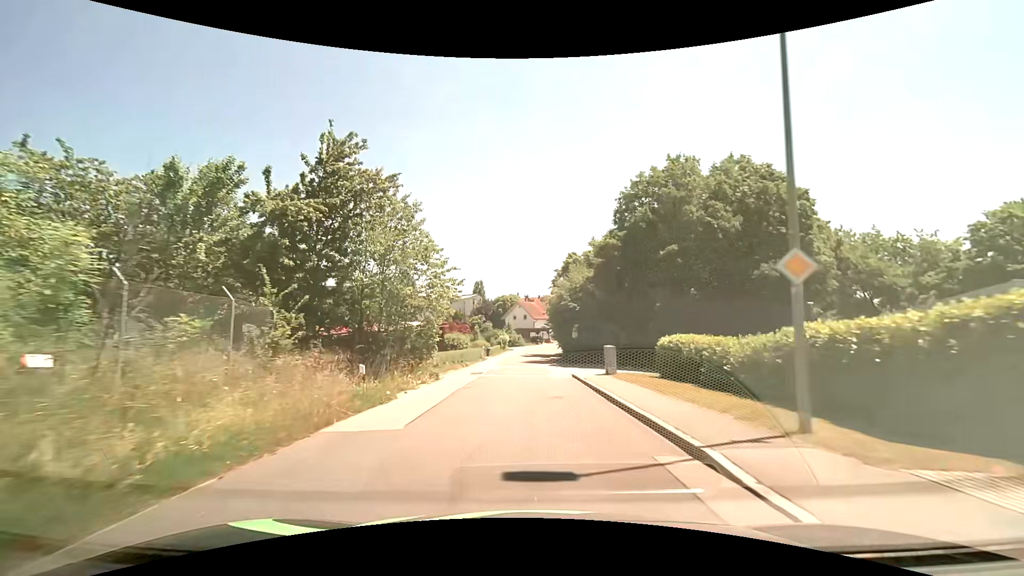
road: residential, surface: asphalt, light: Day
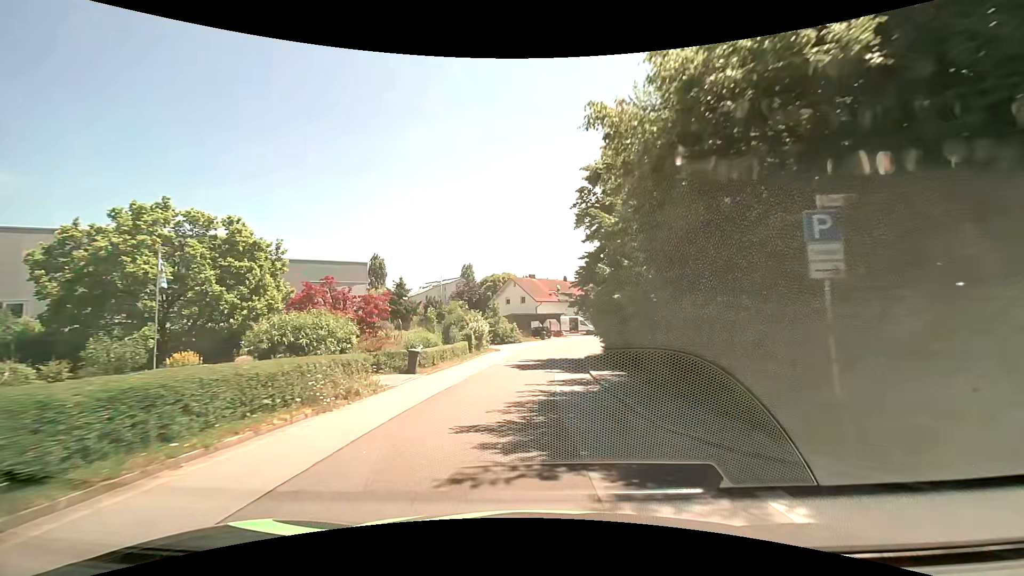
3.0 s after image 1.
(+0.3, +35.2) m; +1°
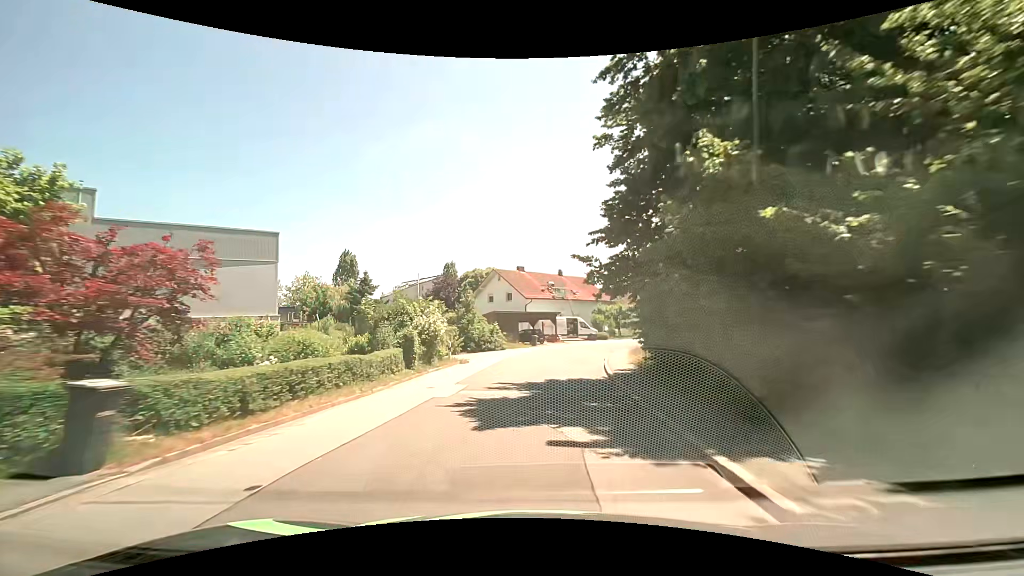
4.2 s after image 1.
(0.0, +13.8) m; +1°
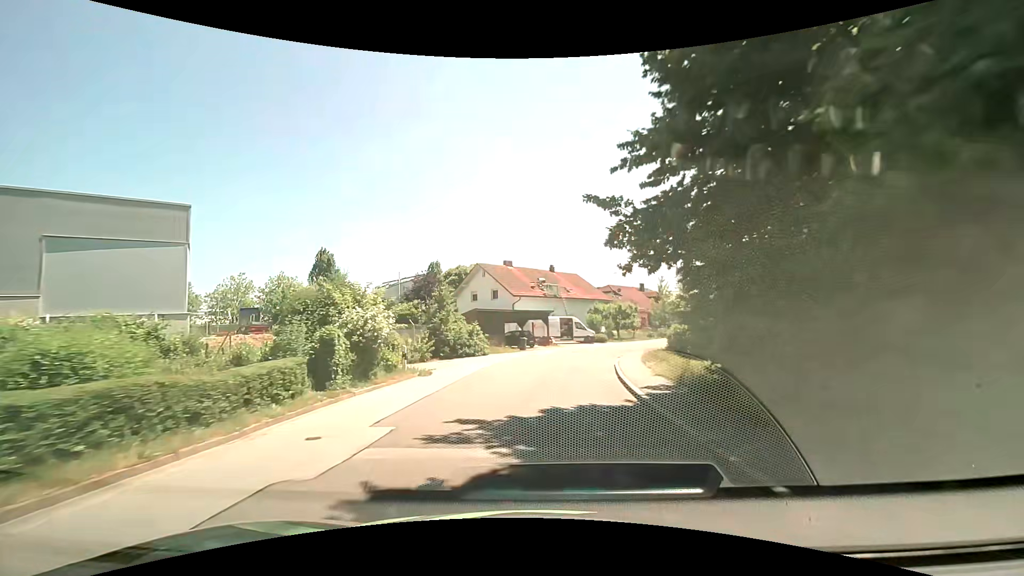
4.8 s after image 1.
(+0.1, +6.7) m; +1°
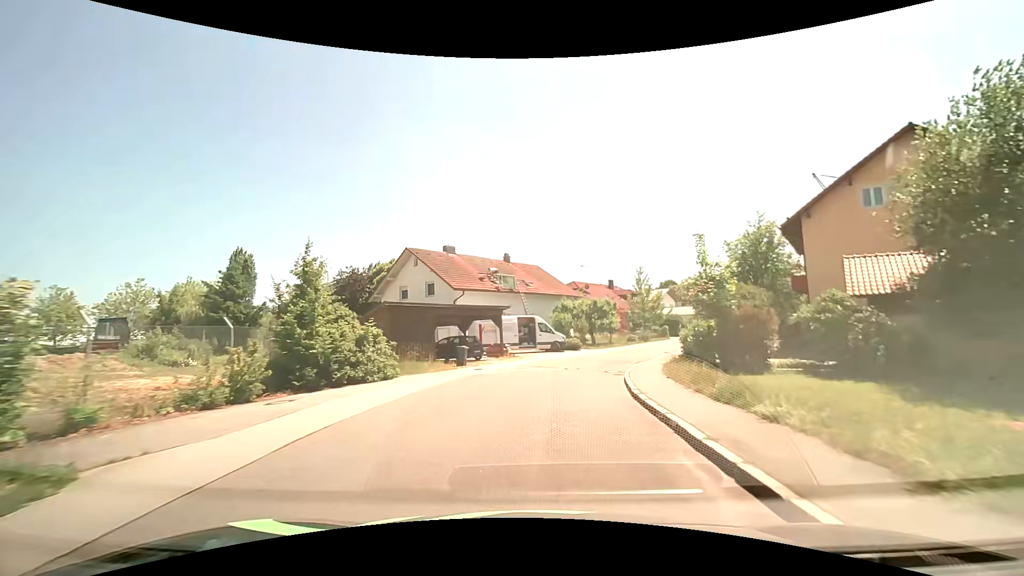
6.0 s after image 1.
(+0.5, +13.0) m; +5°
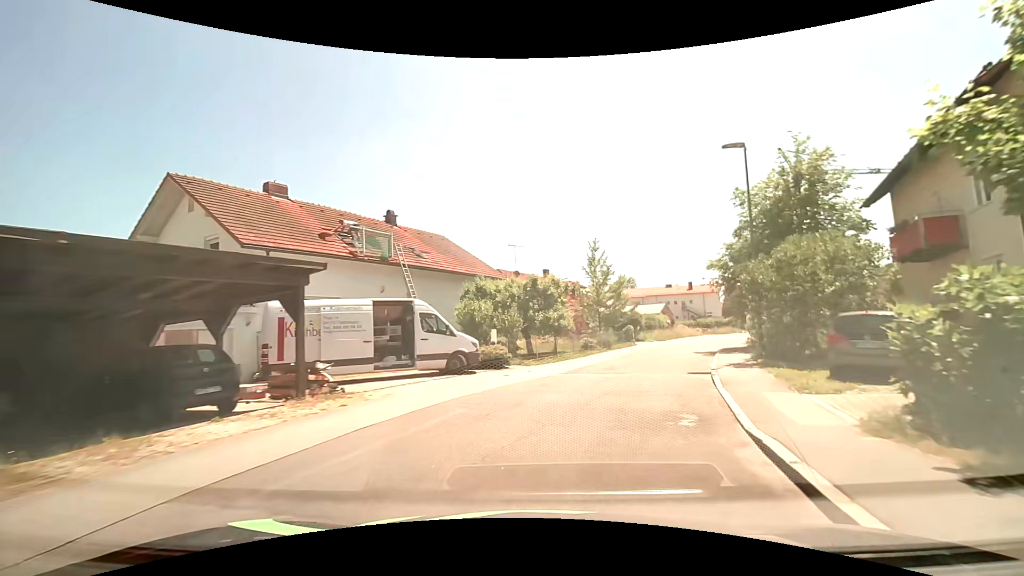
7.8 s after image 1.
(+1.4, +18.2) m; +8°
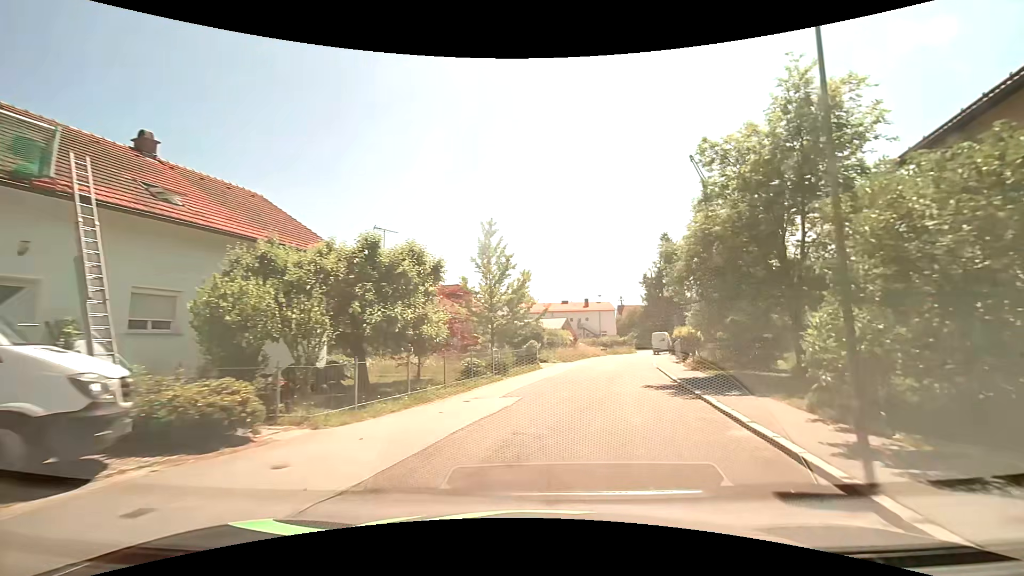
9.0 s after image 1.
(+1.1, +11.1) m; +12°
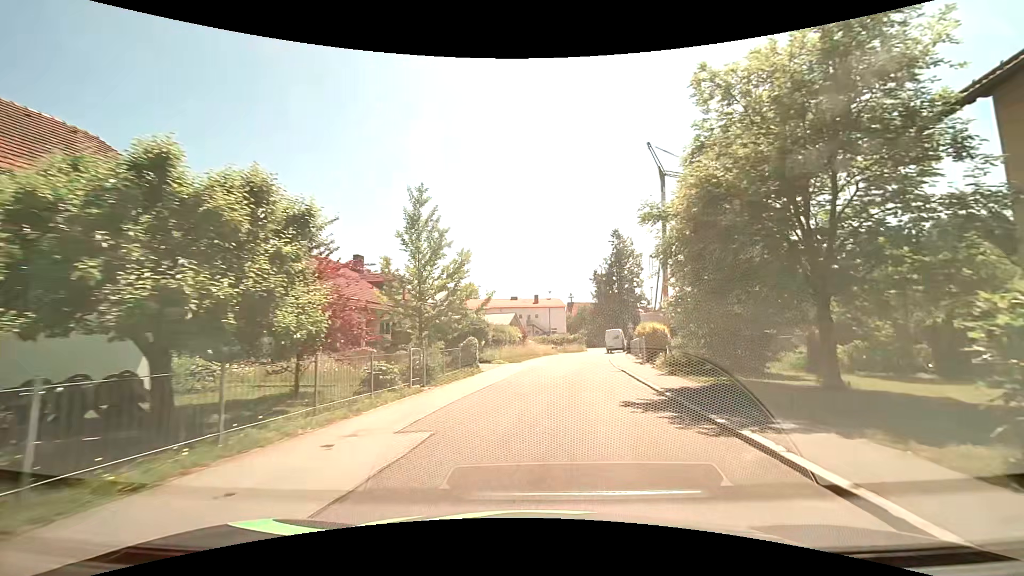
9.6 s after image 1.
(+0.3, +5.2) m; +6°
(0, +10) (+2, +20) (+3, +30) (+4, +40) (+5, +50) (+7, +60) (+10, +69) (+13, +79) (+14, +89) (+15, +99) m
